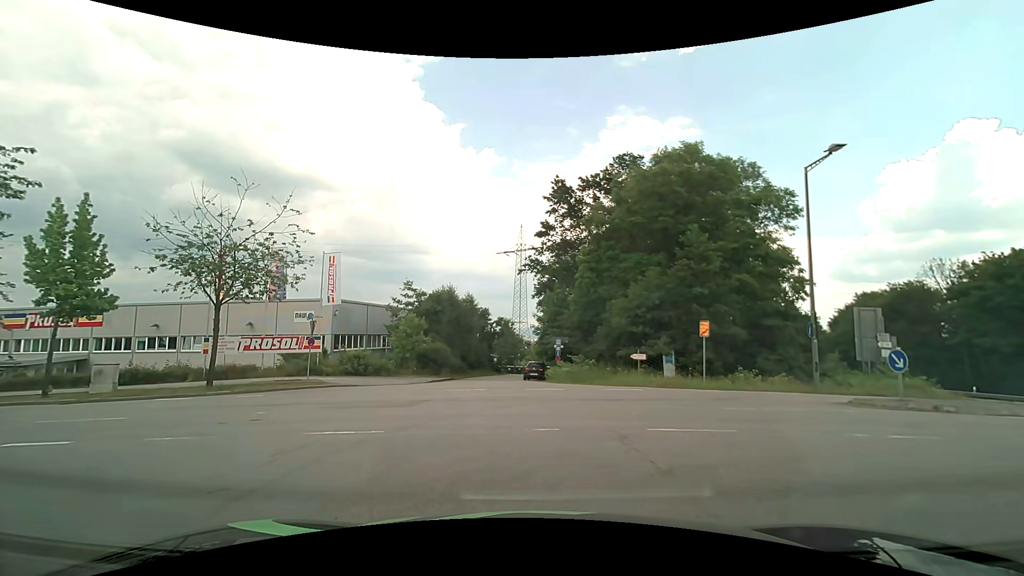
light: Day
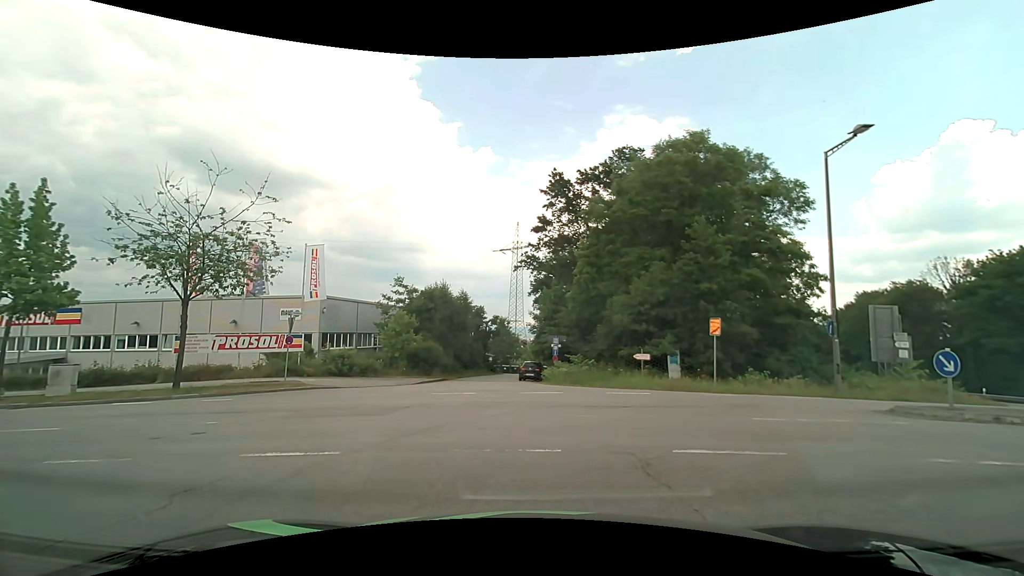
(0.0, +1.7) m; -1°
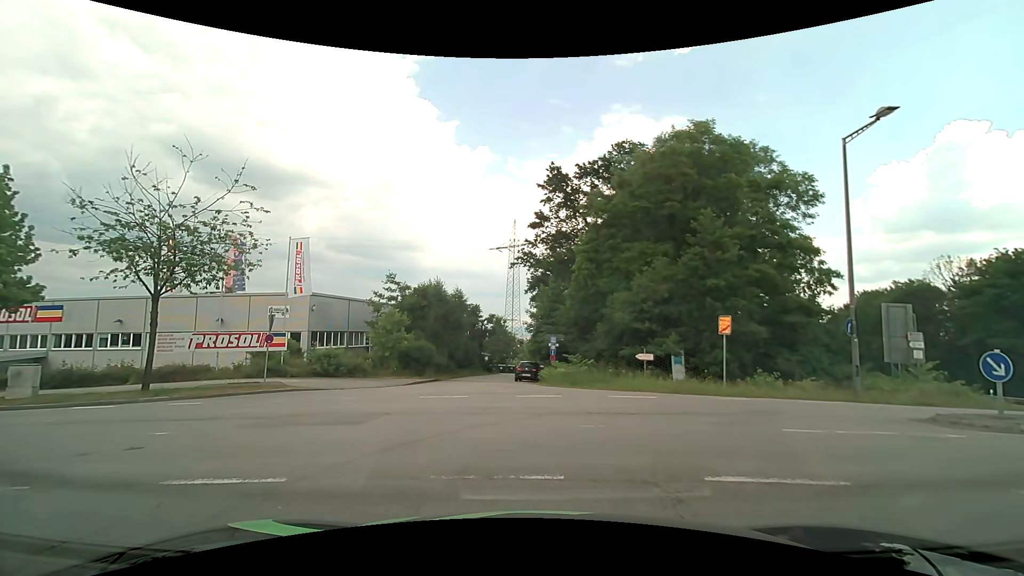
(0.0, +1.3) m; 0°
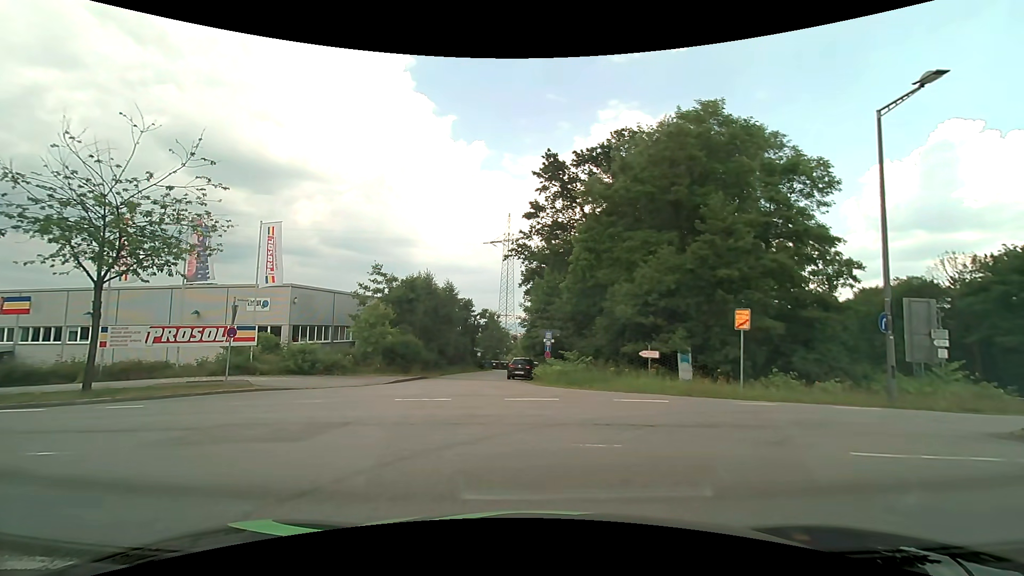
(0.0, +2.1) m; 0°
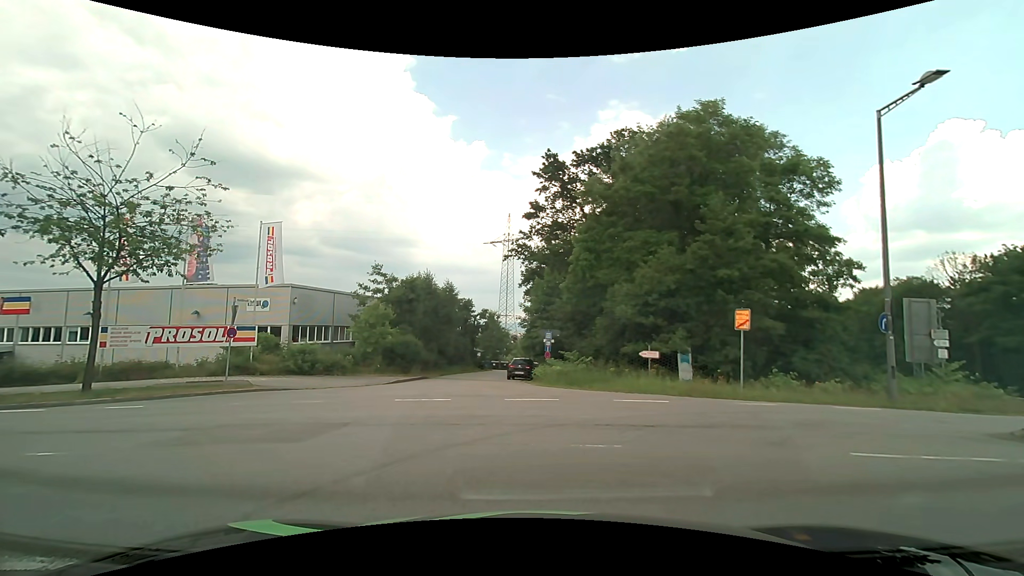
(0.0, 0.0) m; 0°
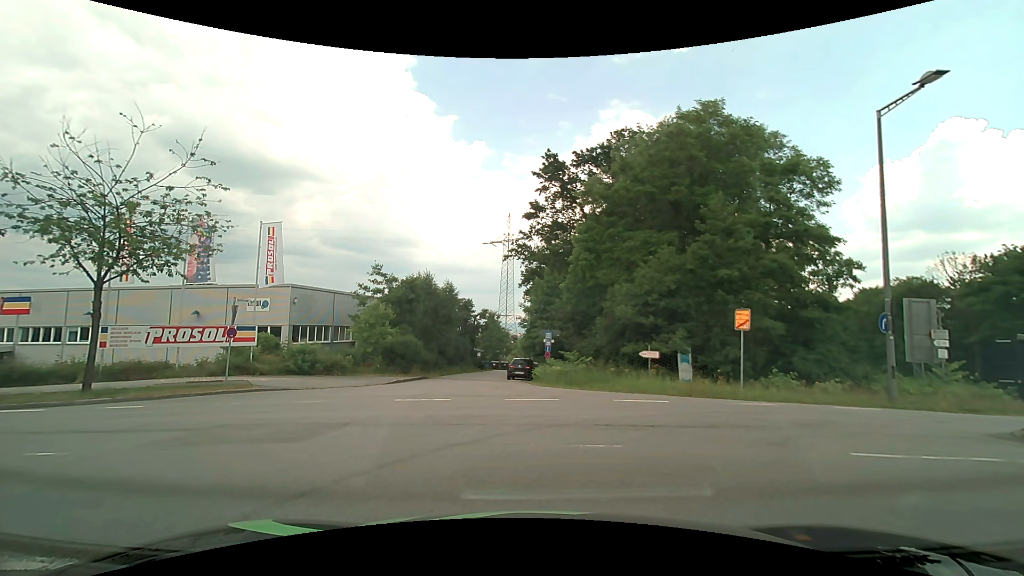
(0.0, +0.1) m; 0°
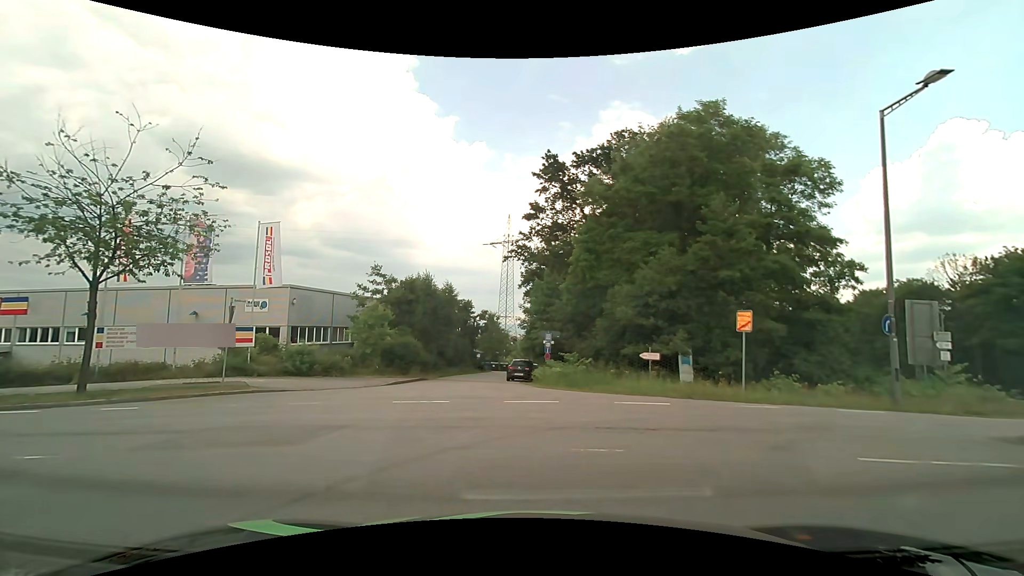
(0.0, +0.1) m; 0°
